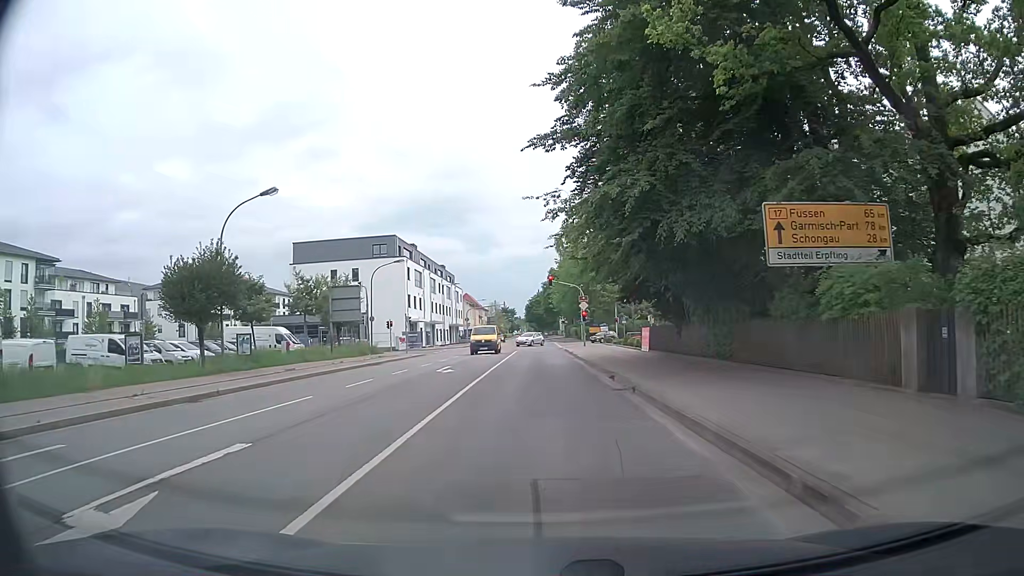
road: secondary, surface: asphalt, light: Day
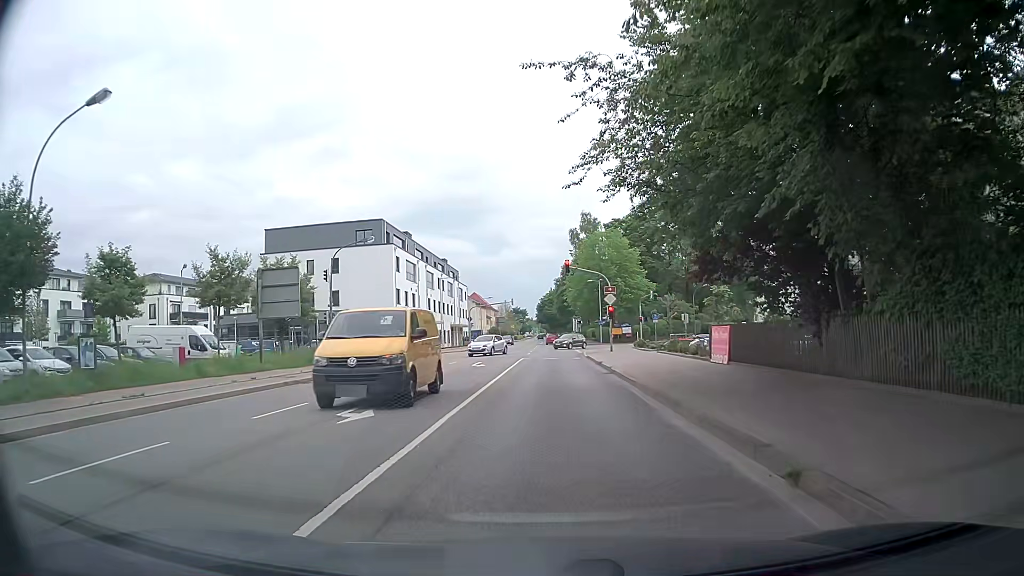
(-0.1, +13.2) m; 0°
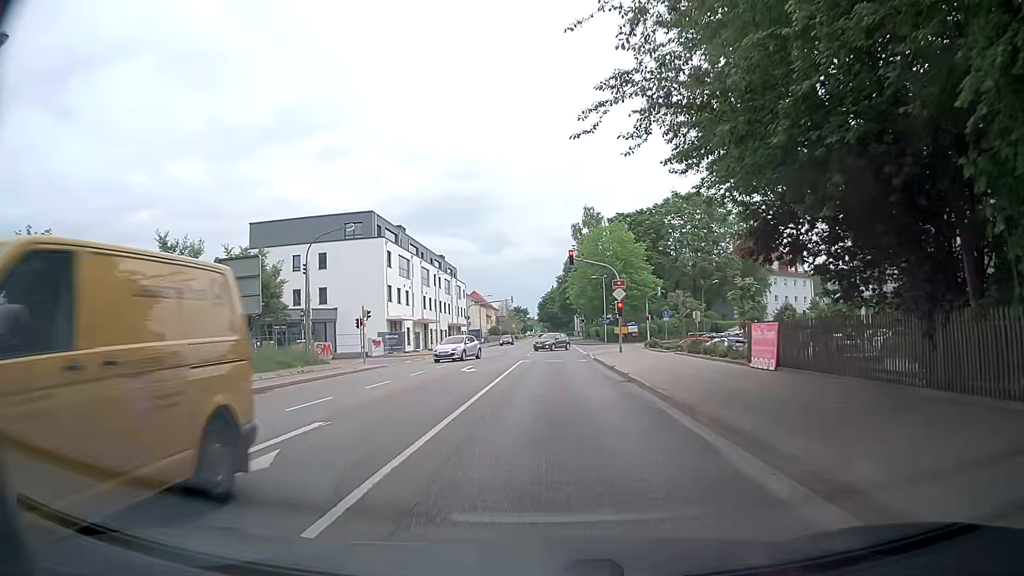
(-0.1, +4.6) m; 0°
(0, +10) (0, +20) (0, +30) (0, +40) (0, +50) (0, +60) (0, +70) (0, +80) (0, +90) (0, +100) m
